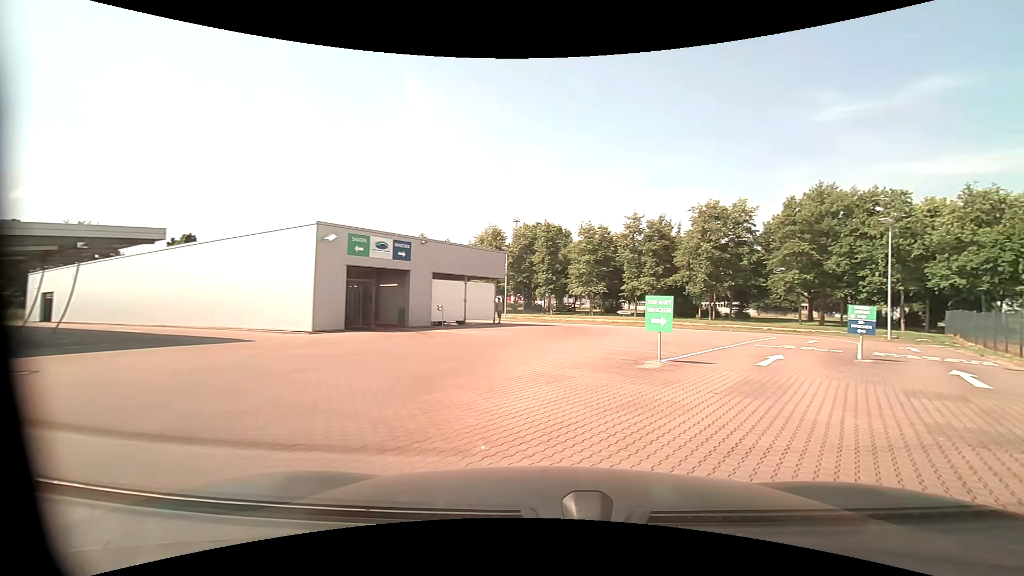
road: service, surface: paving_stones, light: Day
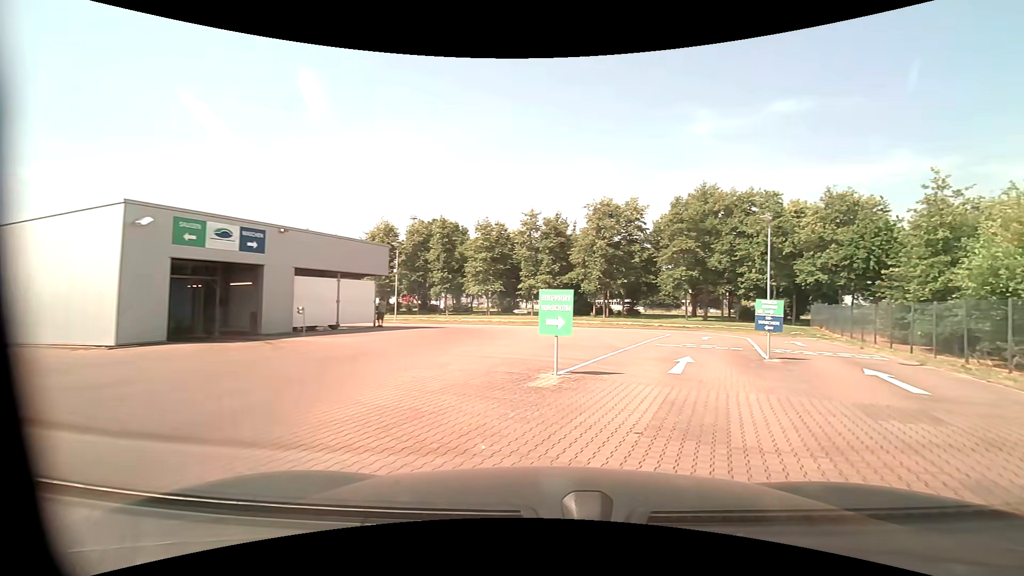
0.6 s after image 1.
(+0.2, +3.4) m; +9°
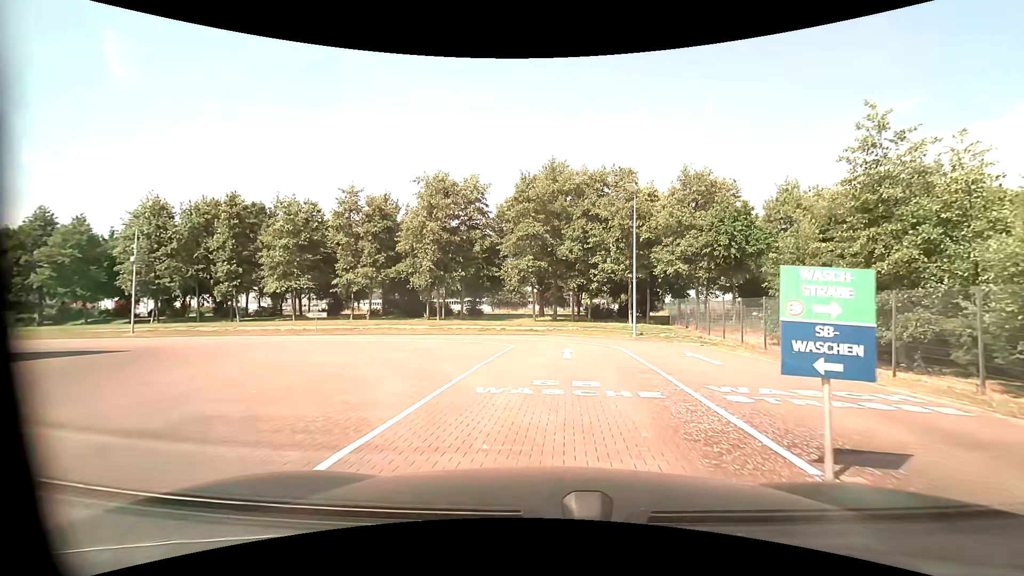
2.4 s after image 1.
(+2.4, +11.7) m; +17°
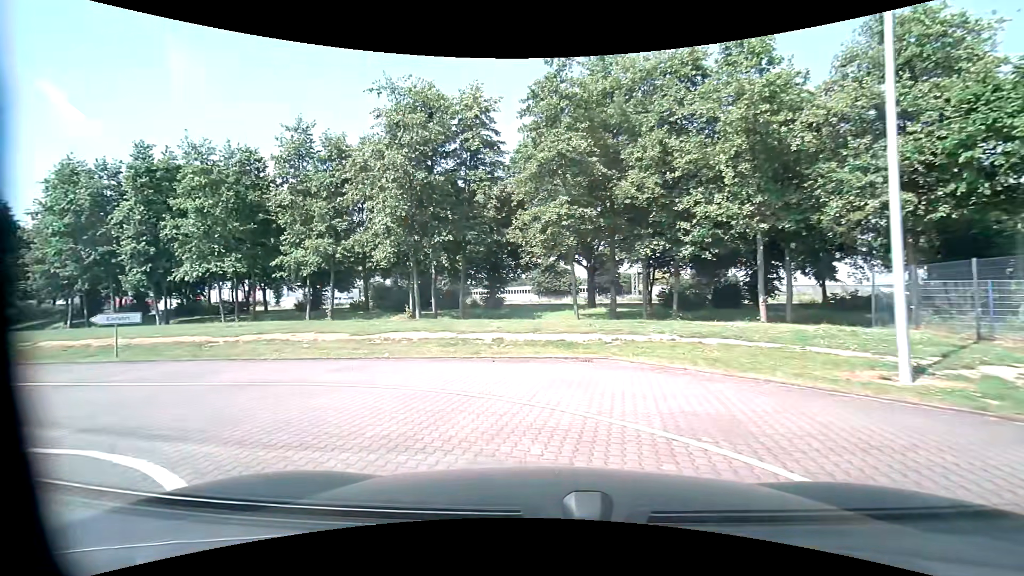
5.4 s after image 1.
(+0.2, +18.7) m; -6°
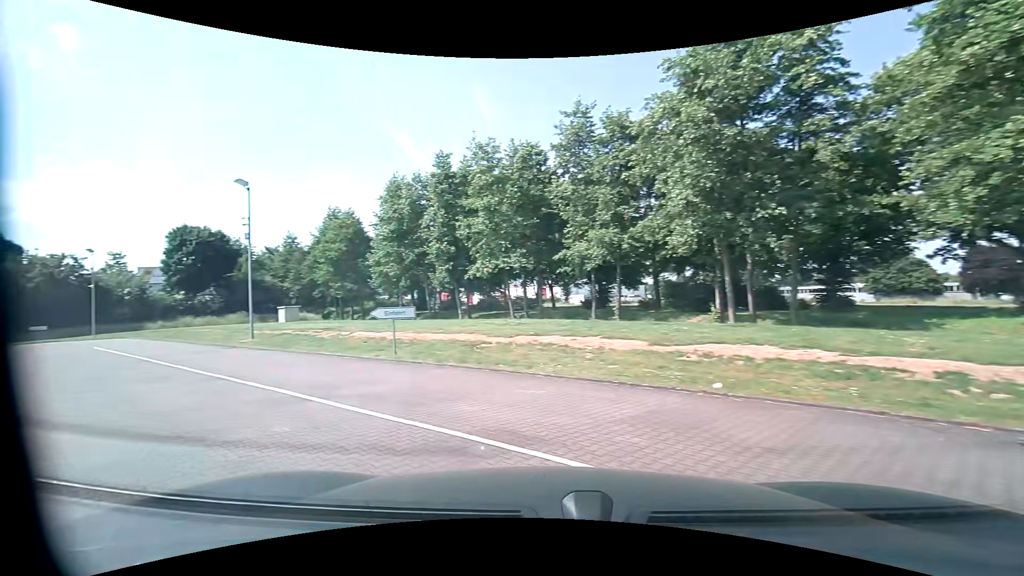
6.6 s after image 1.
(-1.4, +5.3) m; -34°
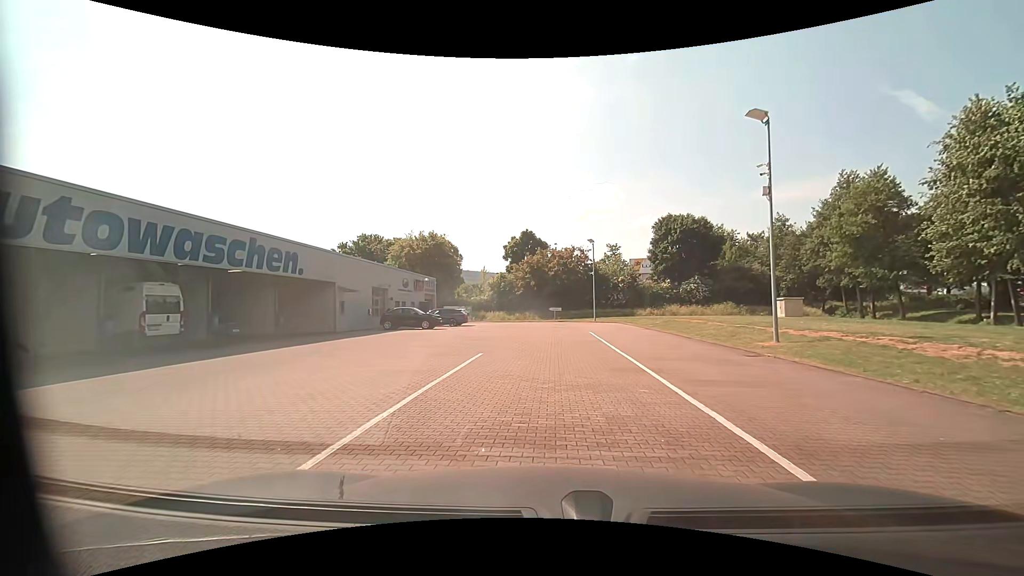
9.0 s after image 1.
(-5.0, +8.3) m; -50°
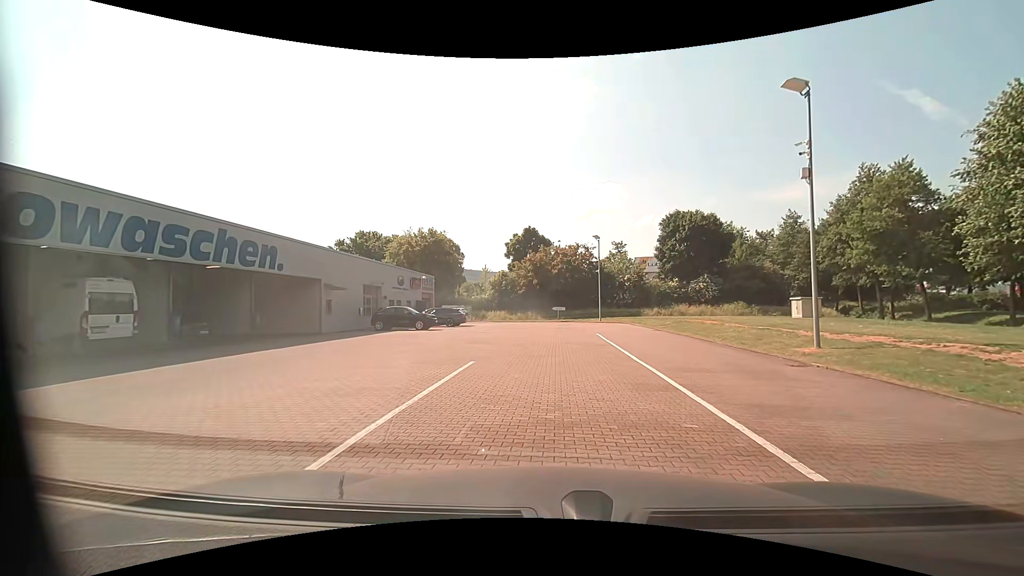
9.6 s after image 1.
(0.0, +2.3) m; 0°
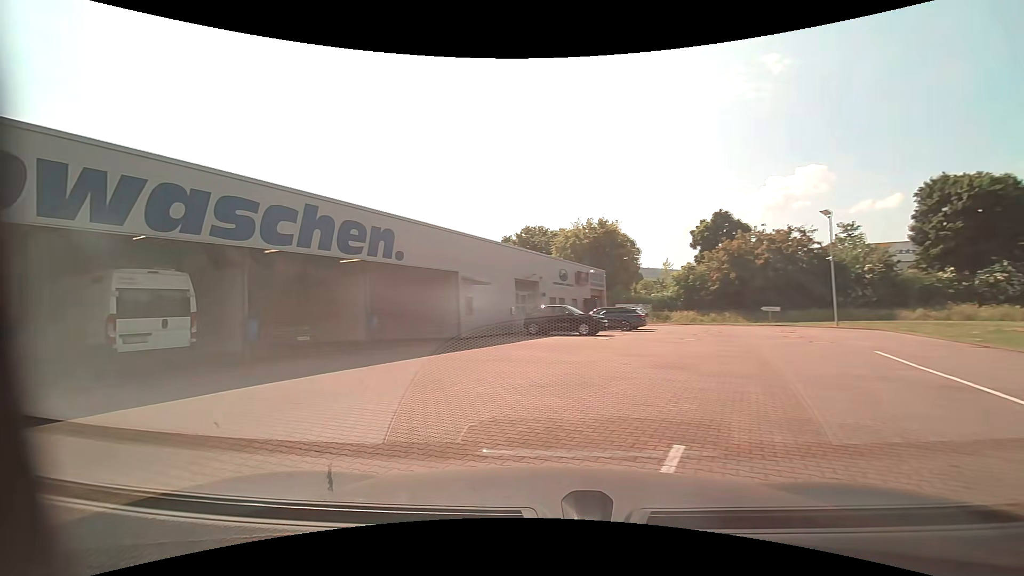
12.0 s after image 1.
(-0.6, +7.3) m; -21°
